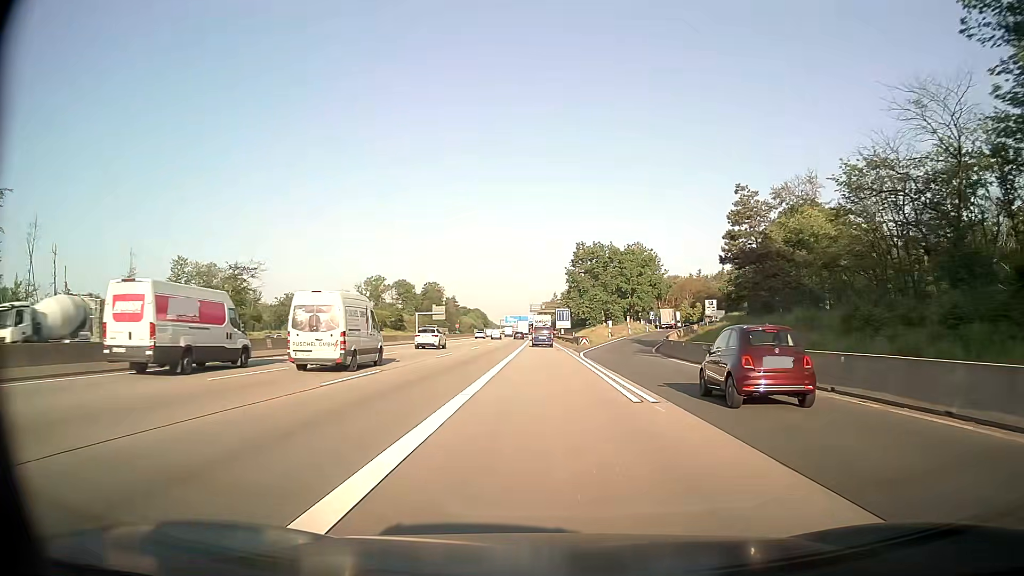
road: motorway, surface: asphalt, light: Day
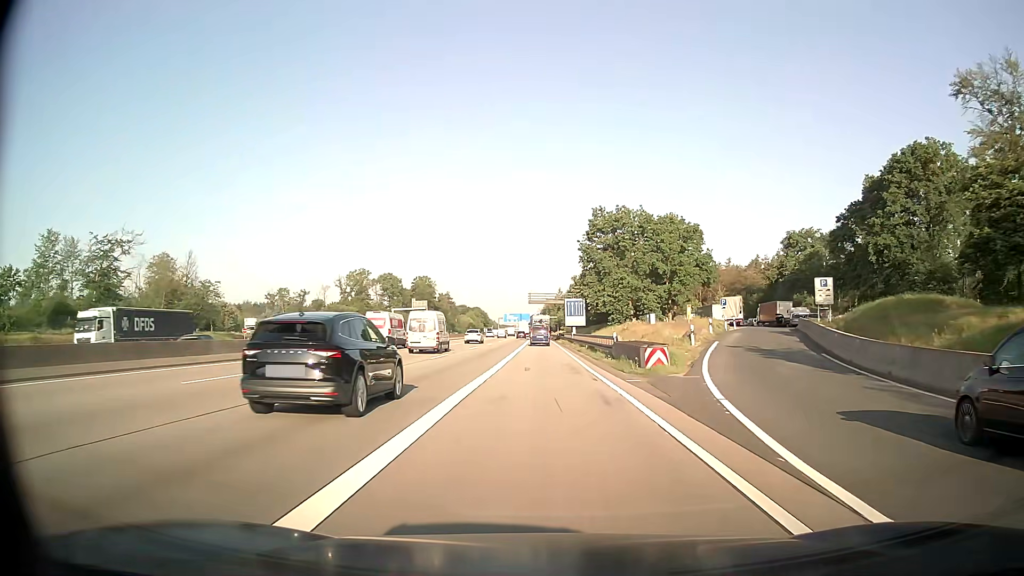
(-0.2, +37.6) m; 0°
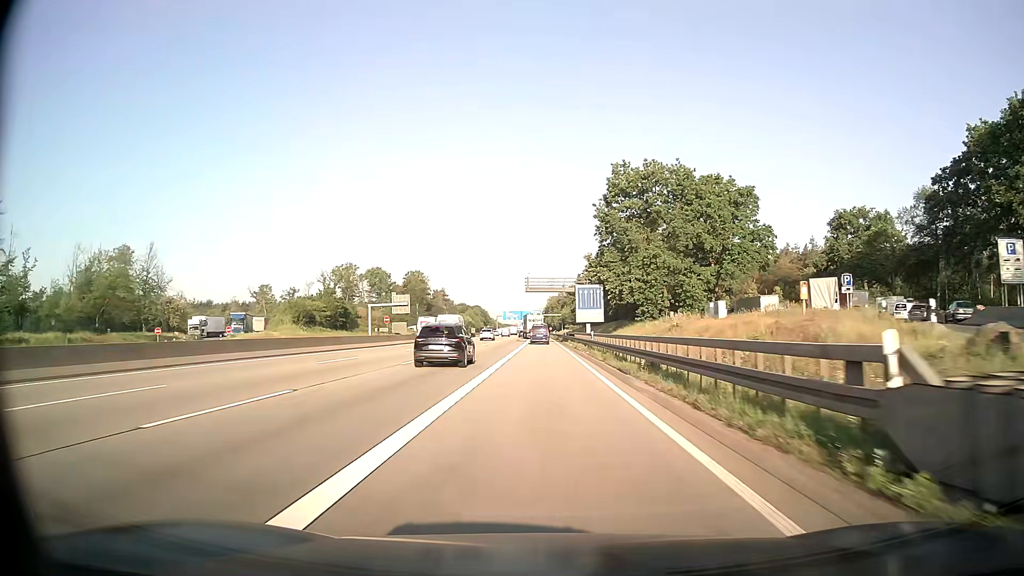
(-0.1, +25.2) m; 0°
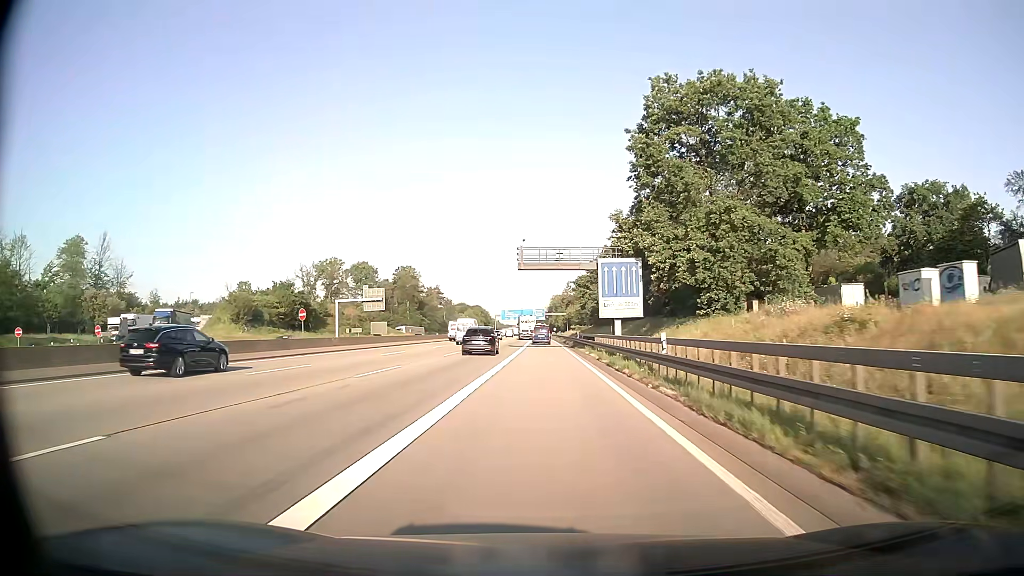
(-0.1, +25.4) m; 0°
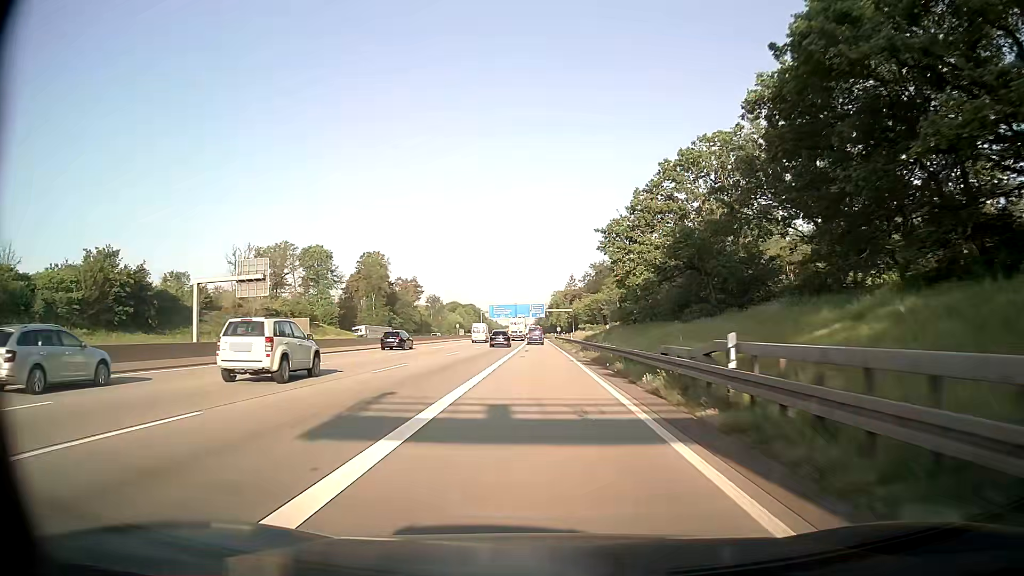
(-0.1, +51.7) m; 0°
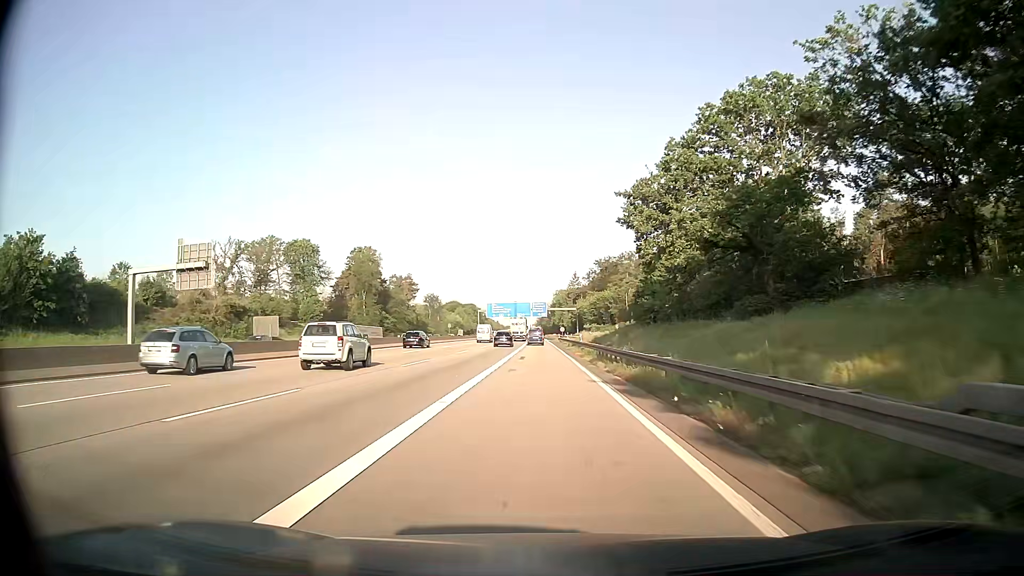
(0.0, +13.2) m; 0°
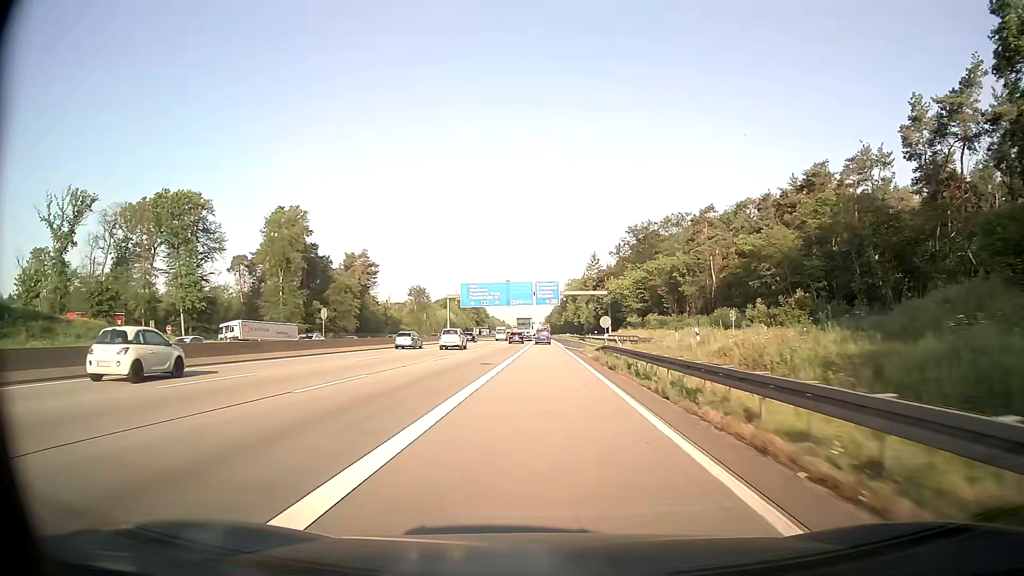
(-0.3, +67.8) m; 0°
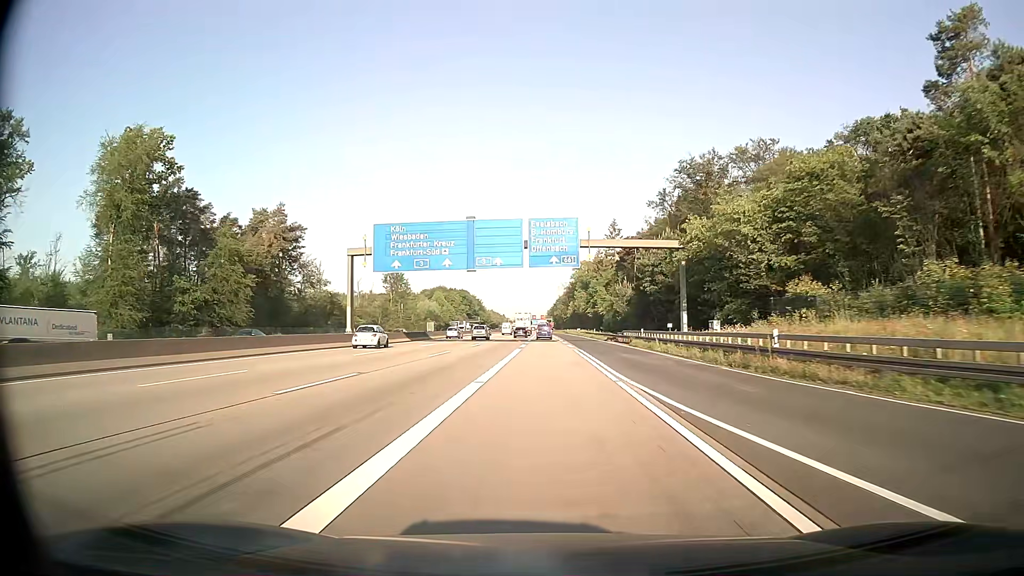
(-0.2, +55.8) m; 0°
(0, +10) (0, +20) (0, +30) (0, +40) (0, +50) (0, +60) (0, +70) (0, +80) (0, +90) (0, +100) m
